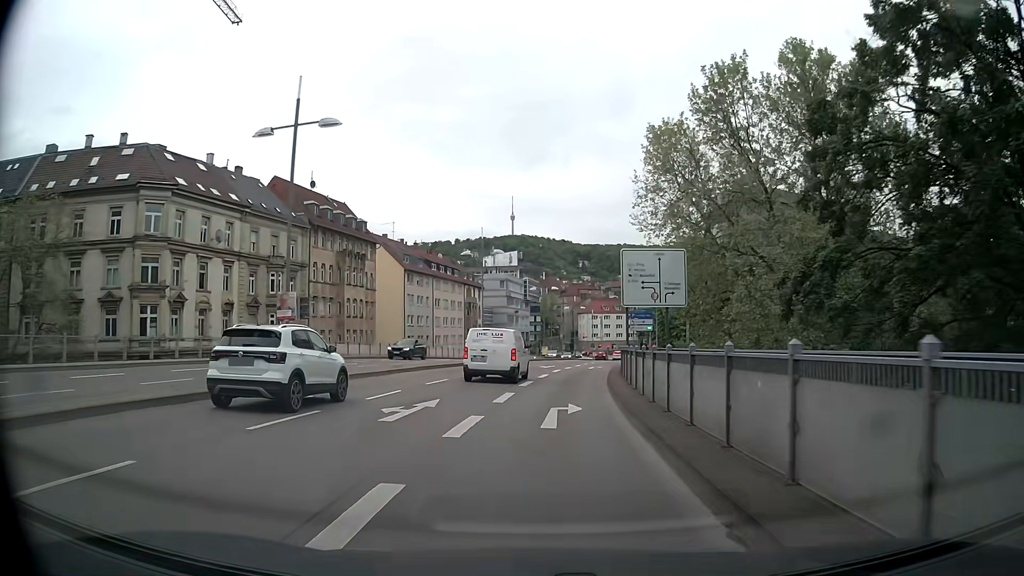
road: primary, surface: asphalt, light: Day
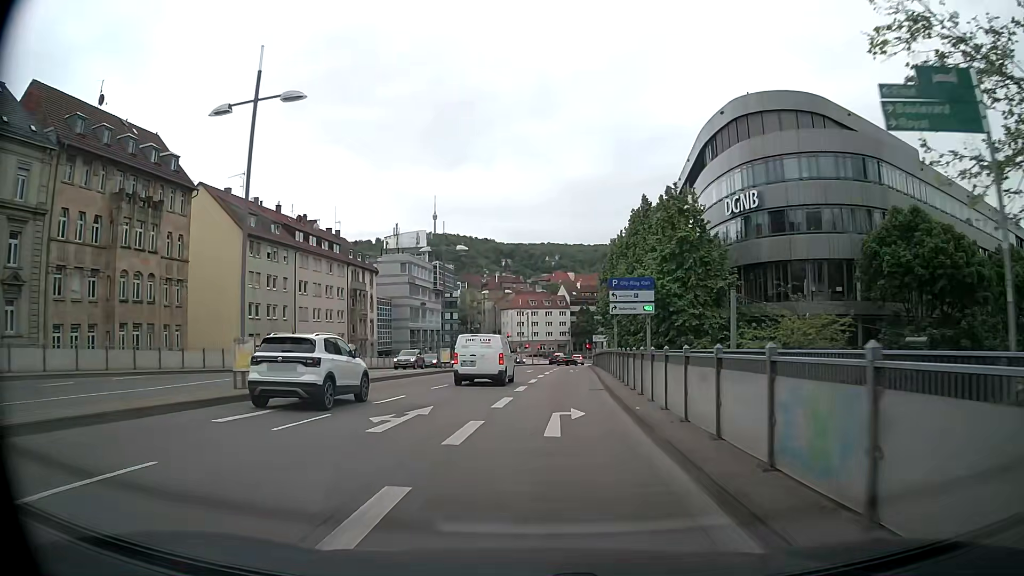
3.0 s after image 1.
(+1.7, +30.9) m; +6°
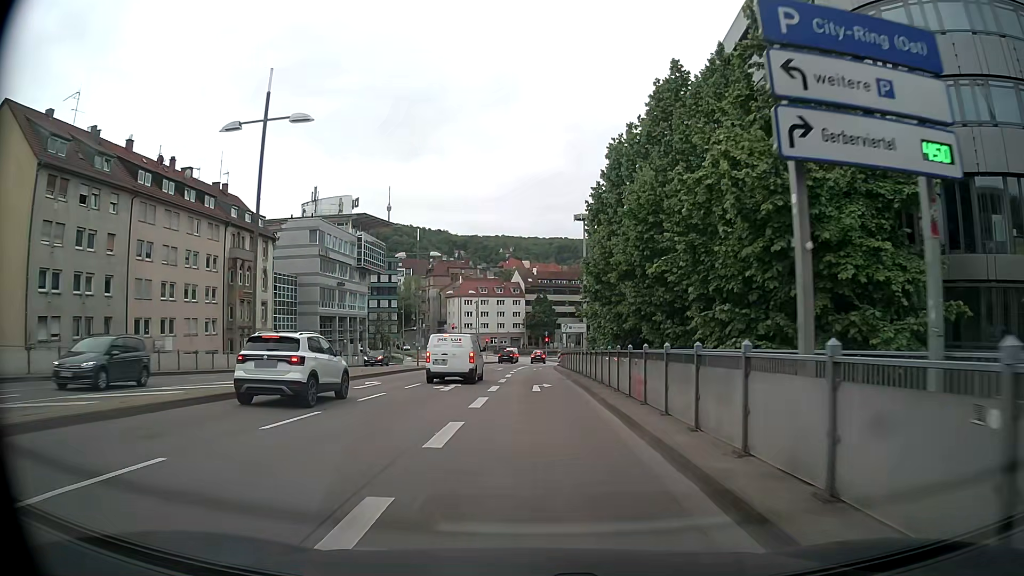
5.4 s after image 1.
(+1.2, +24.4) m; +4°
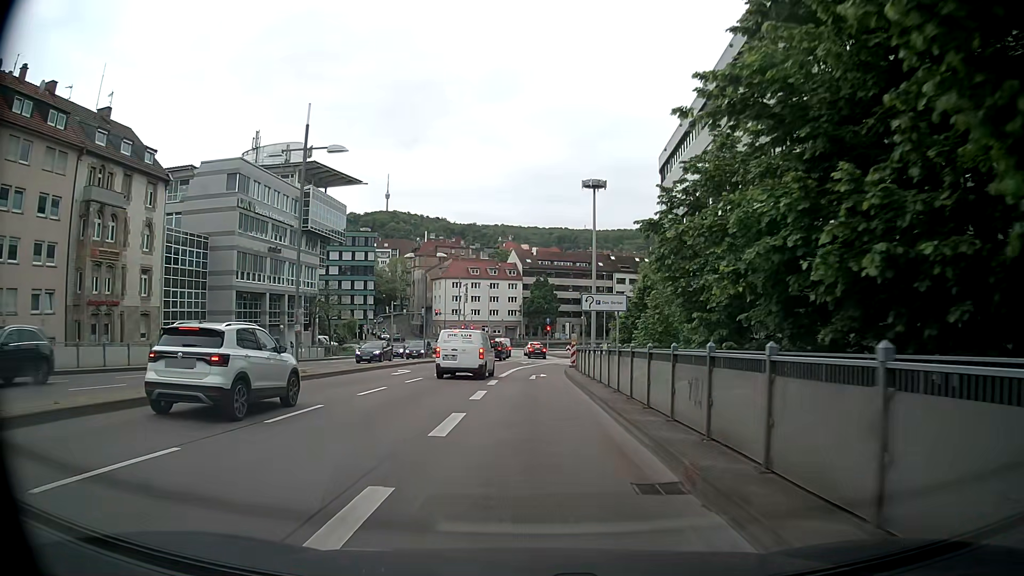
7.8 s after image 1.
(+0.3, +23.8) m; 0°
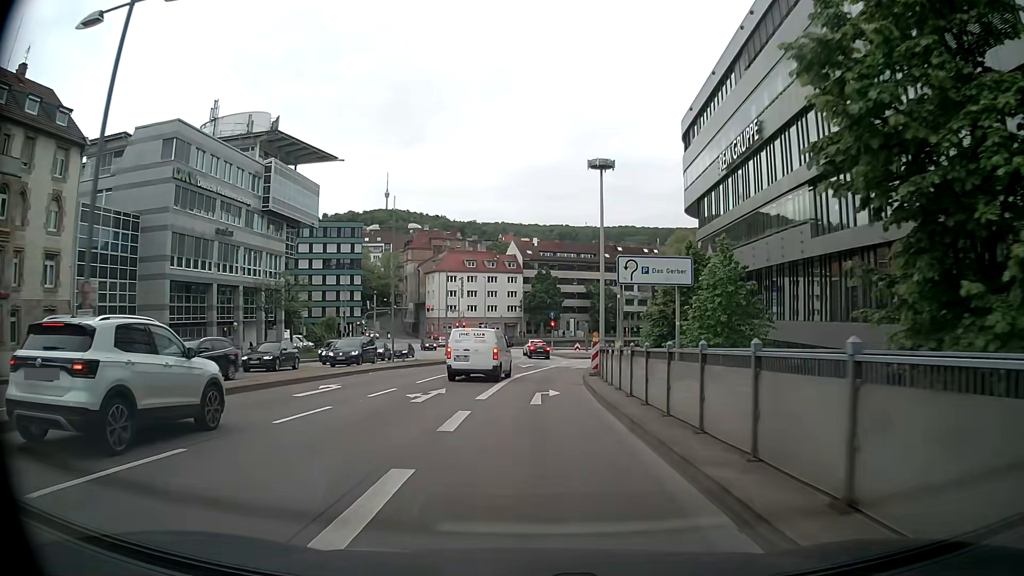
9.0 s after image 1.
(+0.1, +12.0) m; +1°
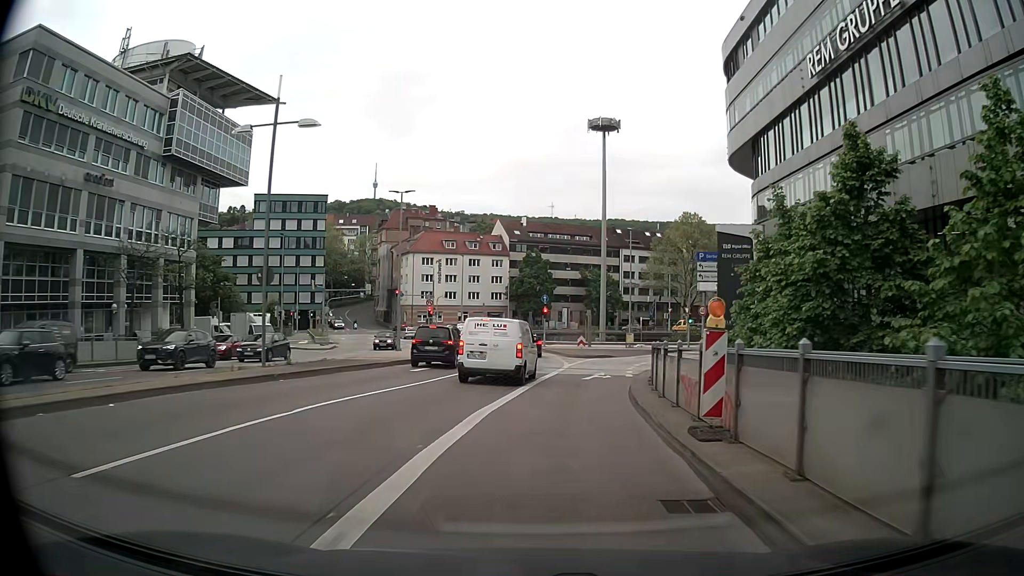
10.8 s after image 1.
(+0.2, +17.6) m; +1°
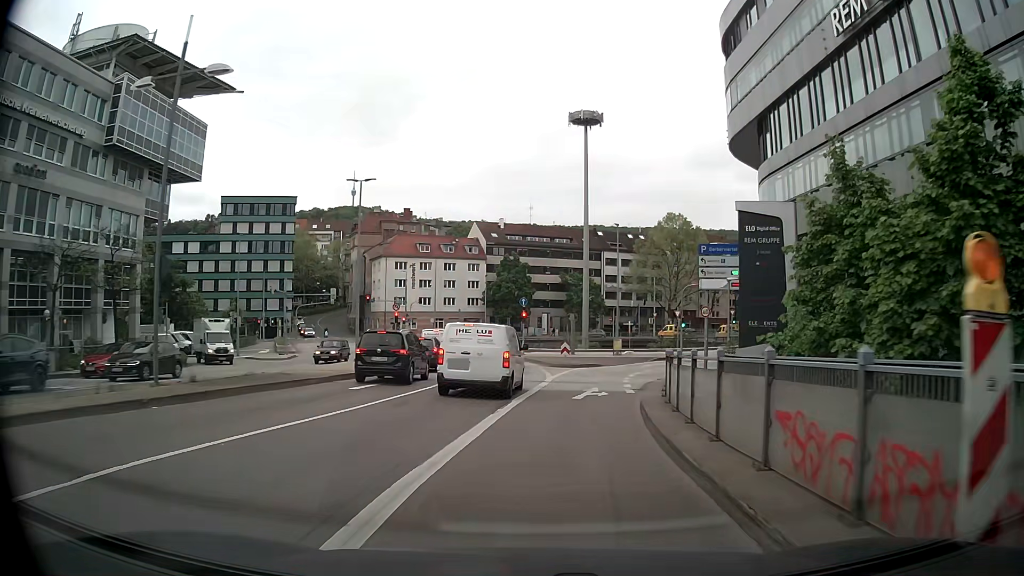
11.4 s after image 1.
(0.0, +5.5) m; +1°
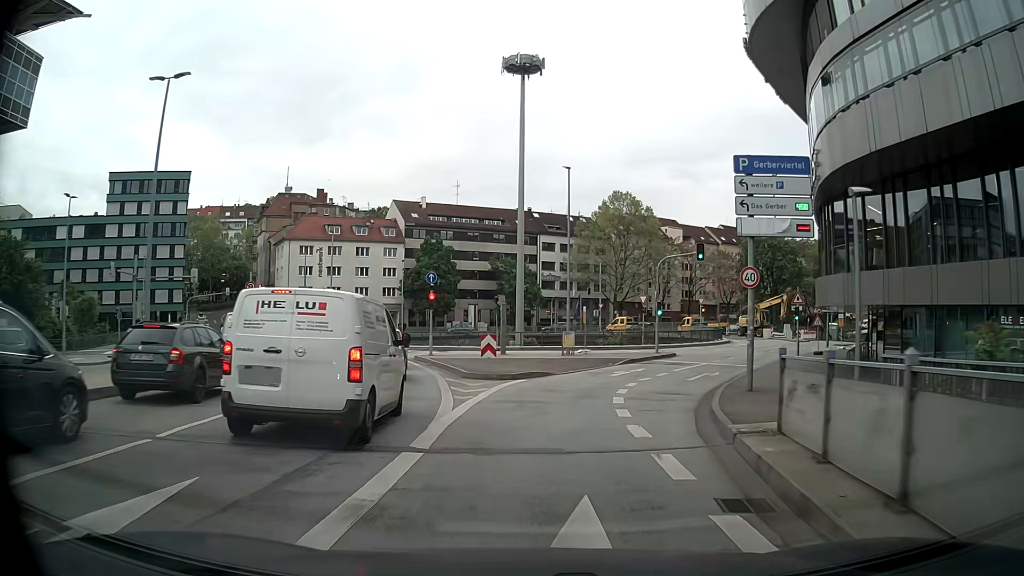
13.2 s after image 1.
(+0.7, +16.7) m; +3°
